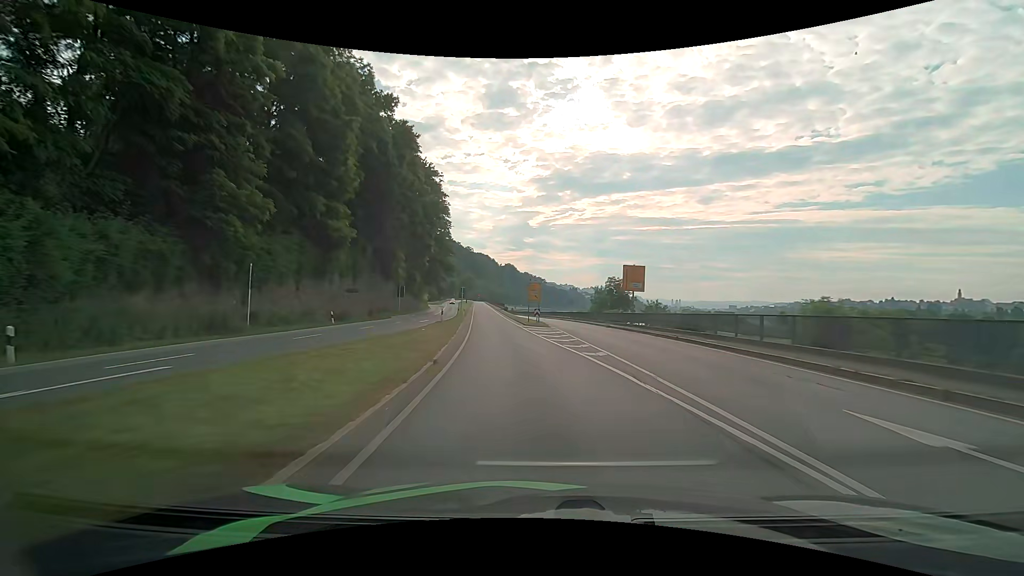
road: primary_link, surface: asphalt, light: Day
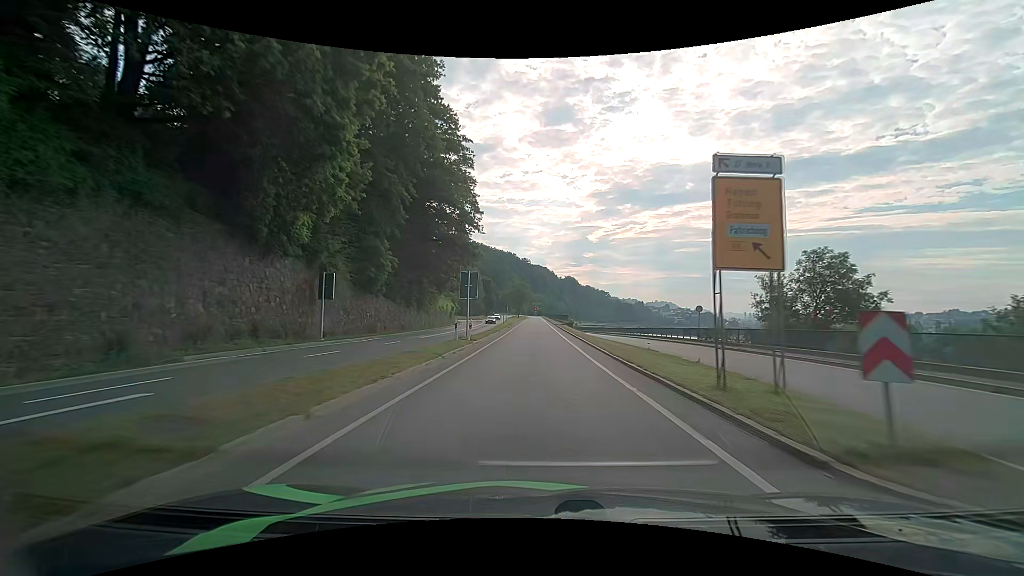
(-2.8, +40.0) m; -7°
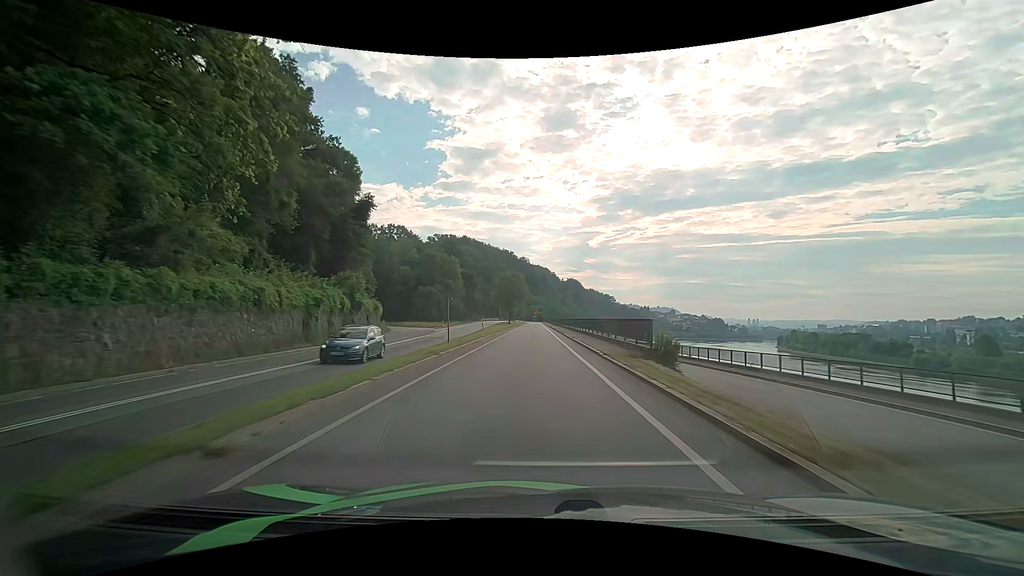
(0.0, +49.5) m; 0°
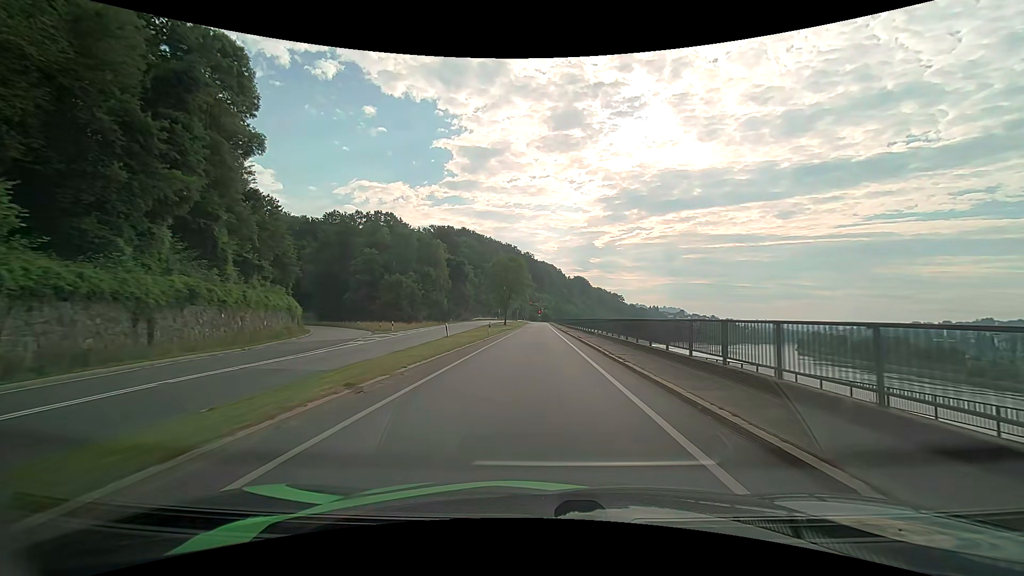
(-0.1, +28.9) m; 0°
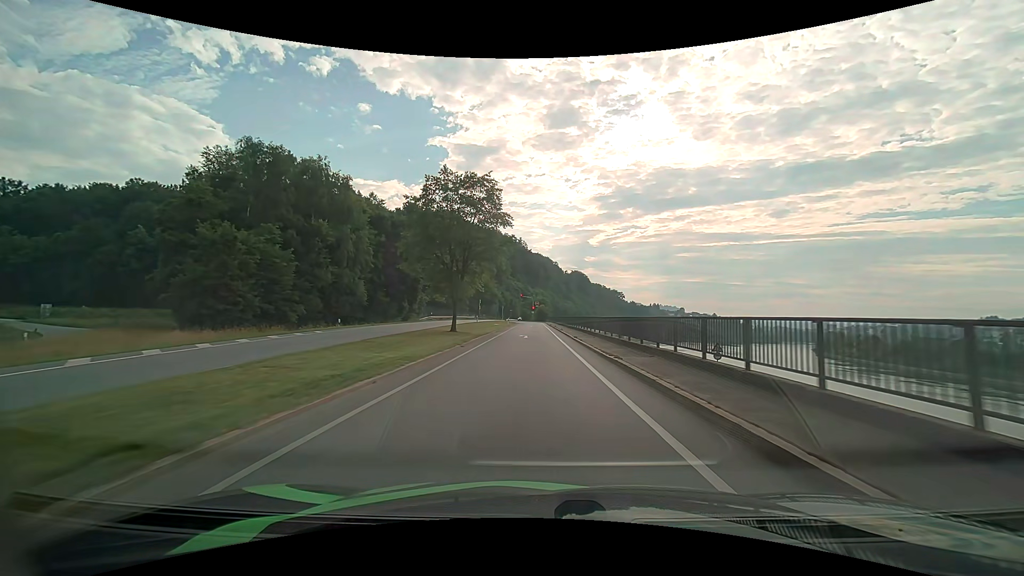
(+0.1, +45.5) m; 0°
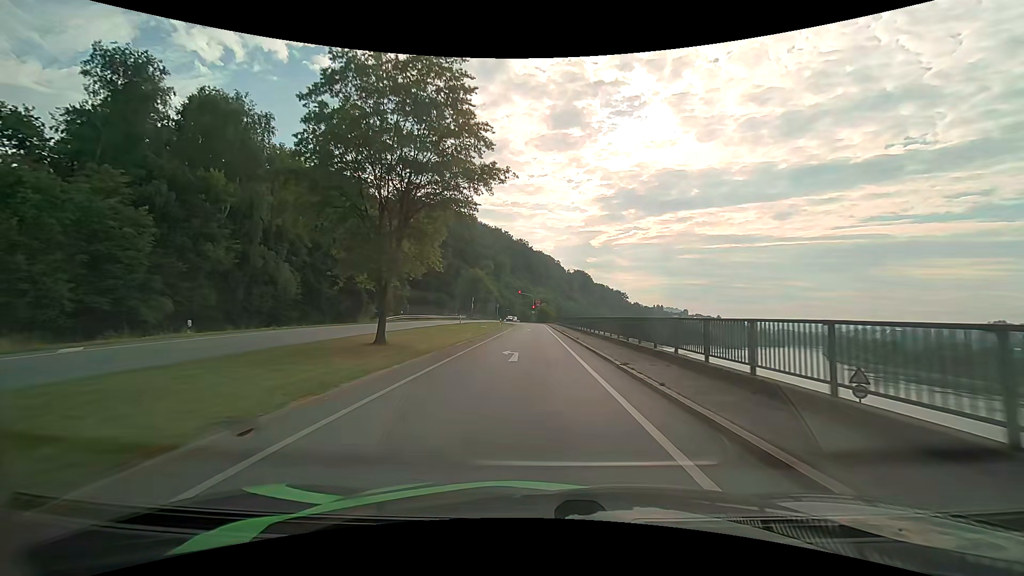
(0.0, +16.8) m; 0°
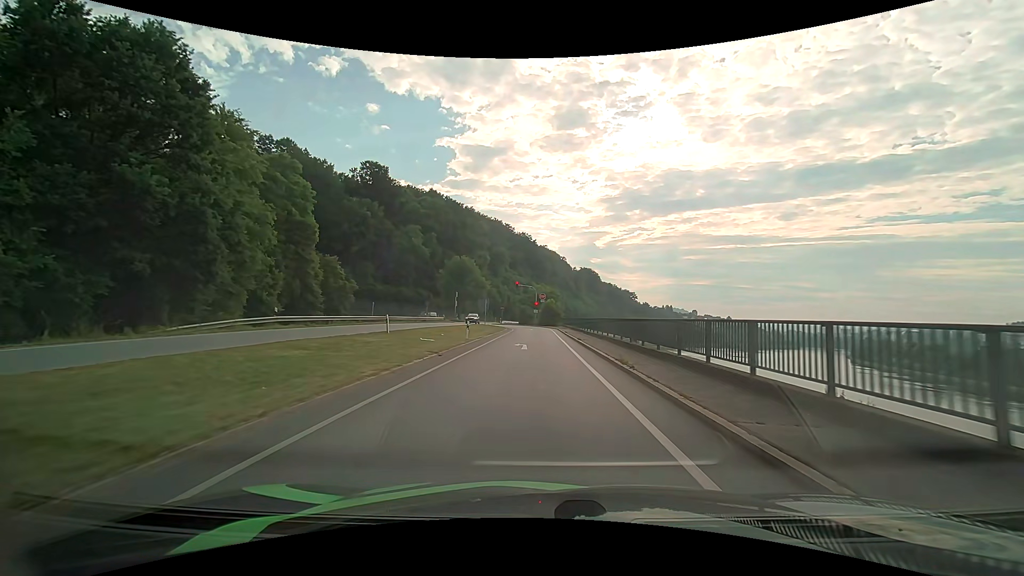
(-0.1, +28.5) m; 0°
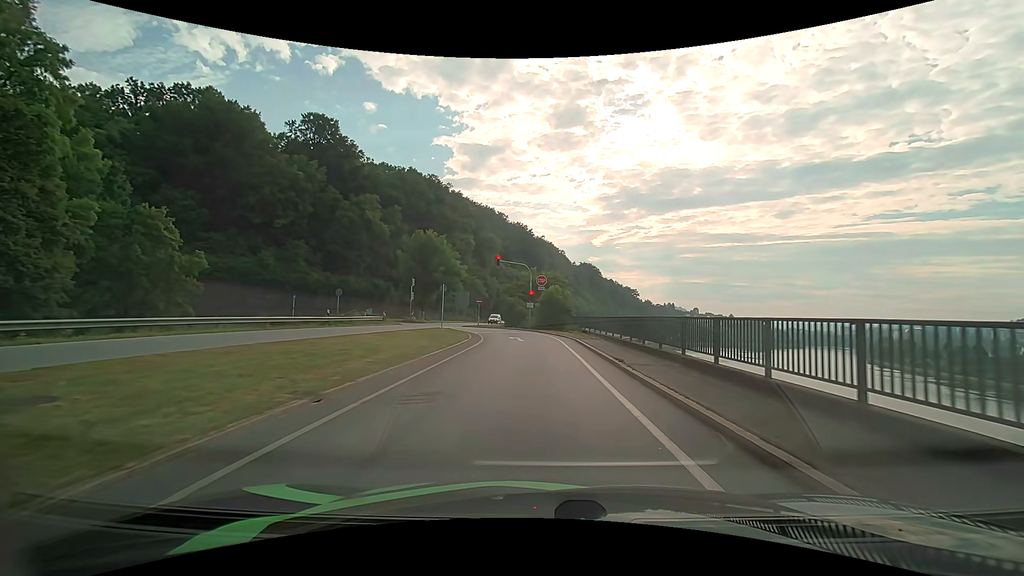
(-0.1, +29.3) m; 0°
(0, +10) (0, +20) (0, +30) (-2, +40) (-6, +49) (-13, +56) (-22, +60) (-32, +61) (-42, +59) (-51, +55) m
